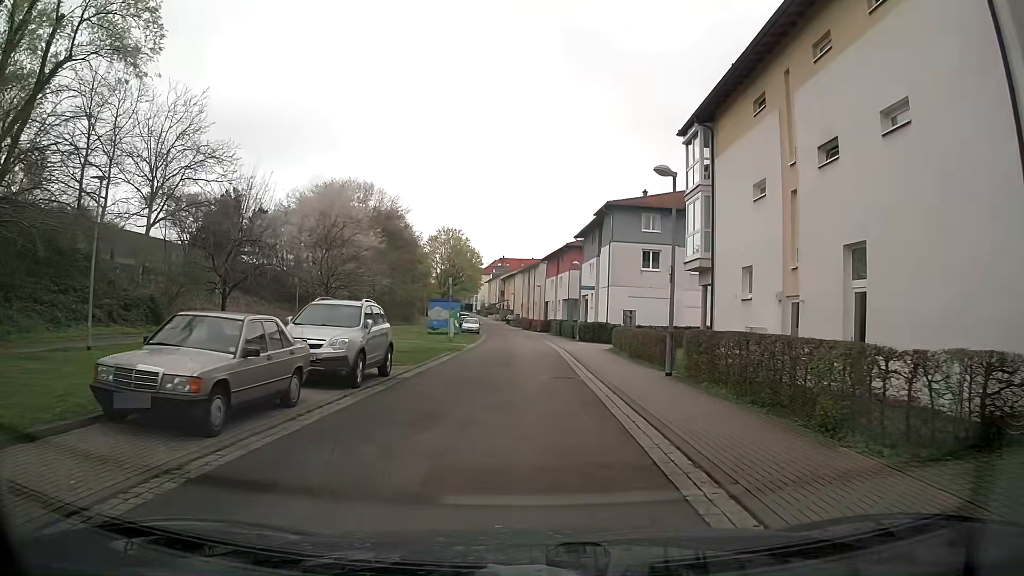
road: residential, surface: asphalt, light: Day
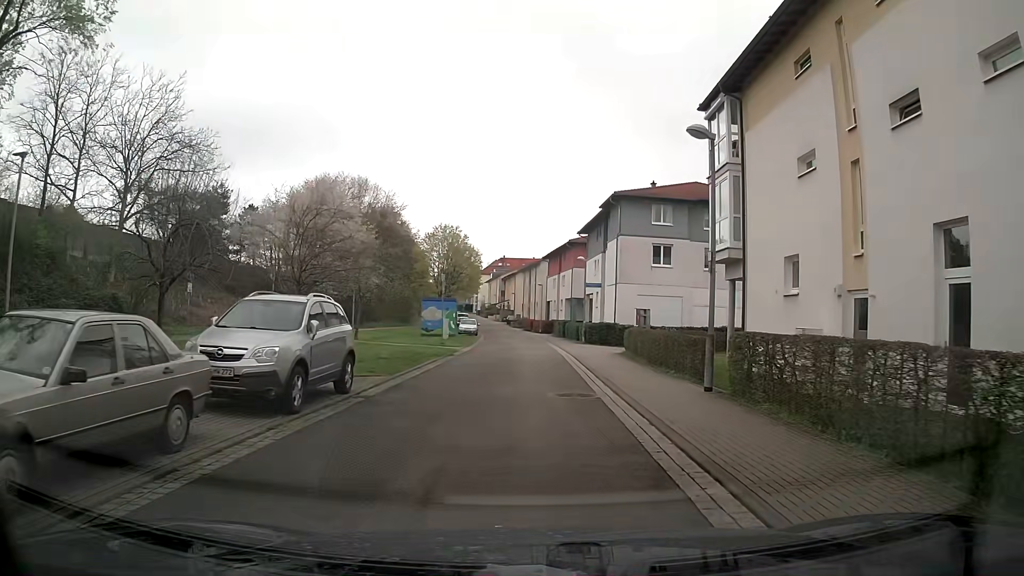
(+0.1, +3.7) m; +1°
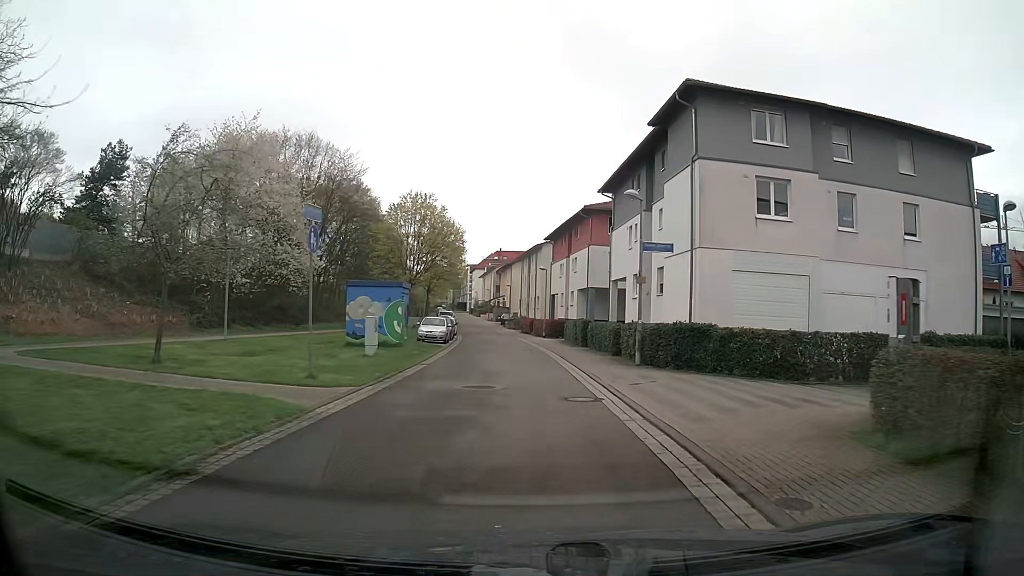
(+0.2, +20.8) m; +2°
(0, +10) (0, +20) (-1, +30) (-2, +40) (-3, +50) (-4, +60) (-5, +70) (-7, +80) (-8, +89) (-10, +99) m
